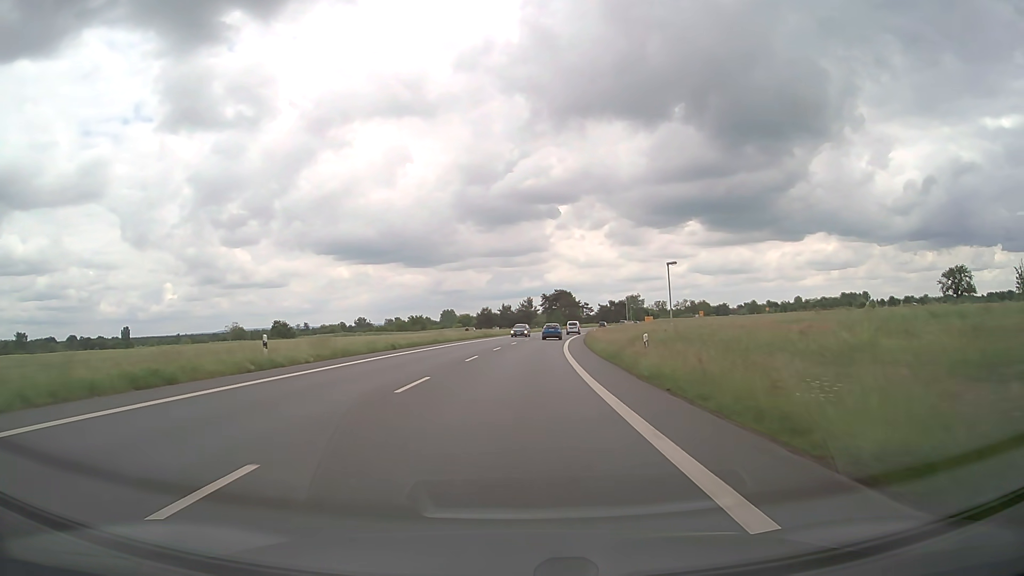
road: primary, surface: asphalt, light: Day
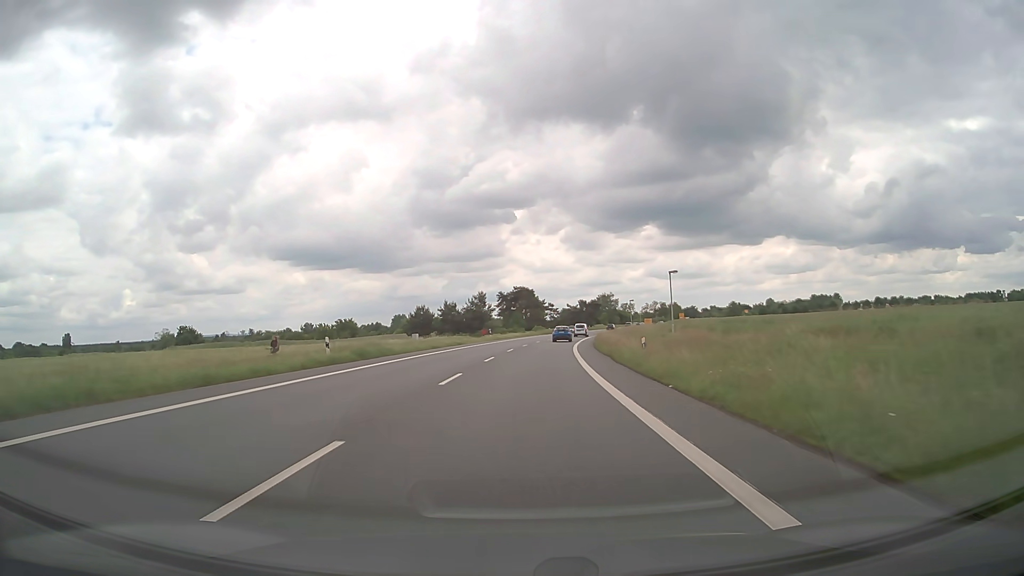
(+1.3, +45.5) m; +4°
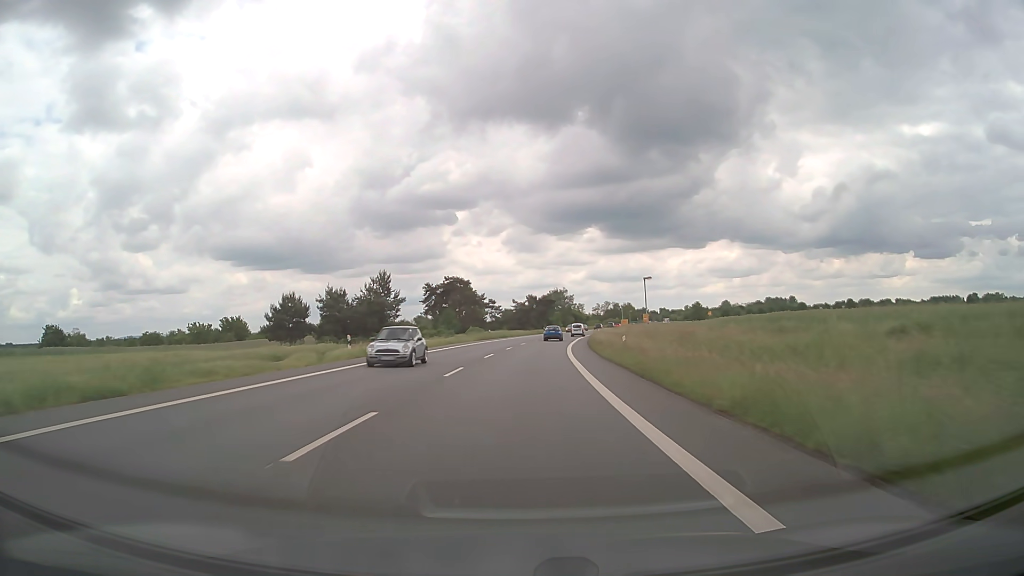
(+2.0, +45.2) m; +5°
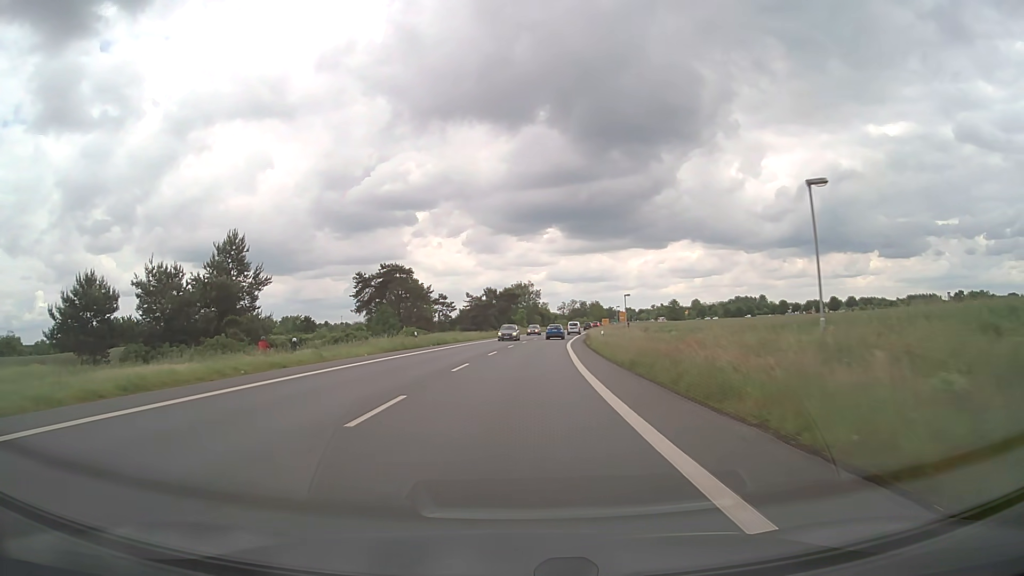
(+1.0, +33.8) m; +3°
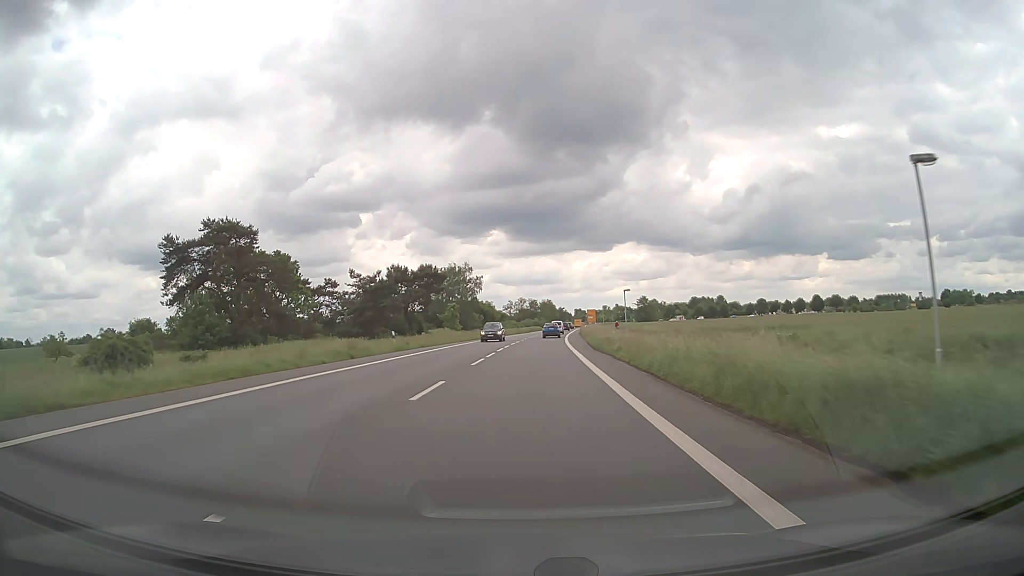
(+2.4, +56.3) m; +5°
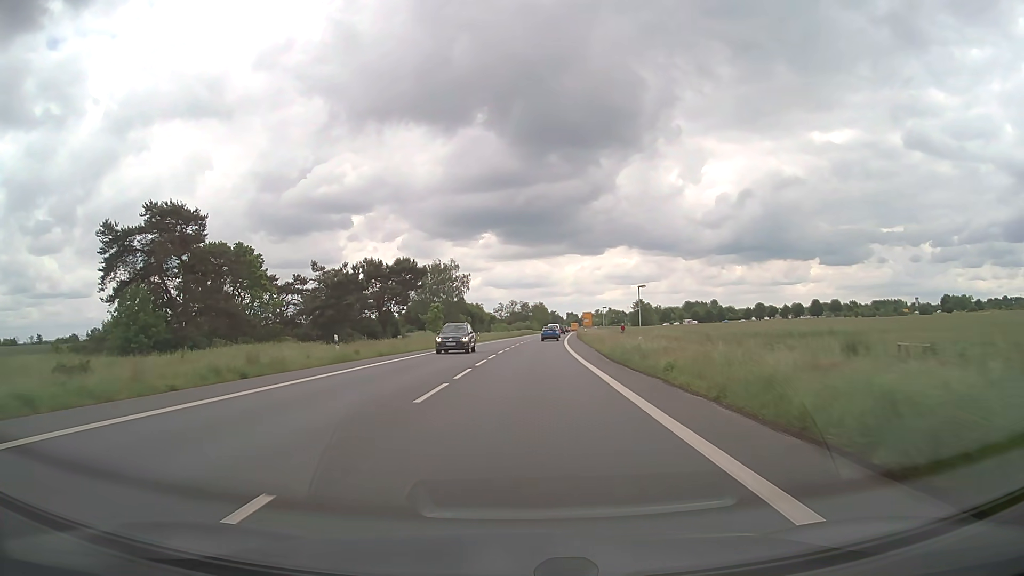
(+0.1, +11.3) m; +1°
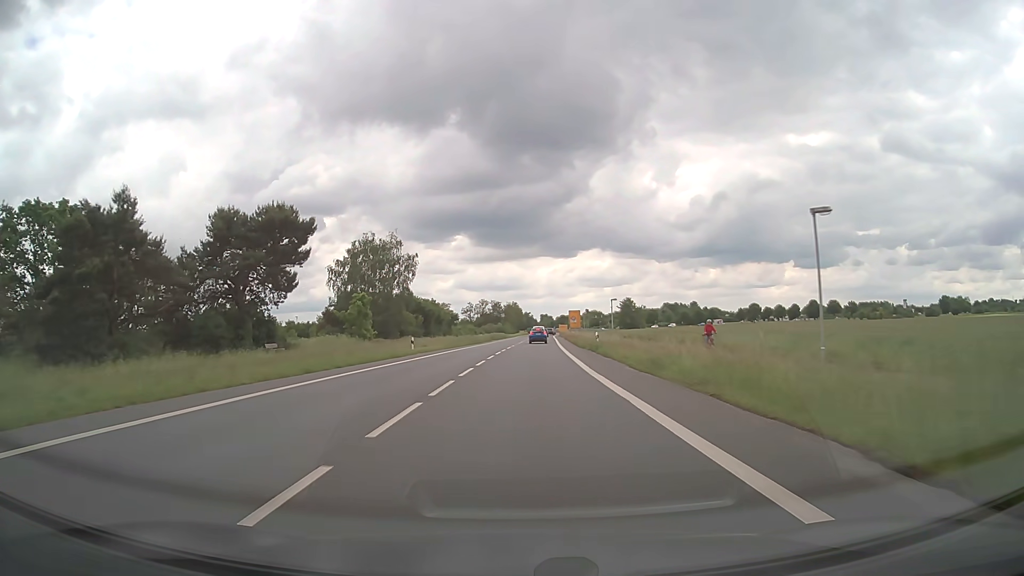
(+0.7, +33.7) m; +2°
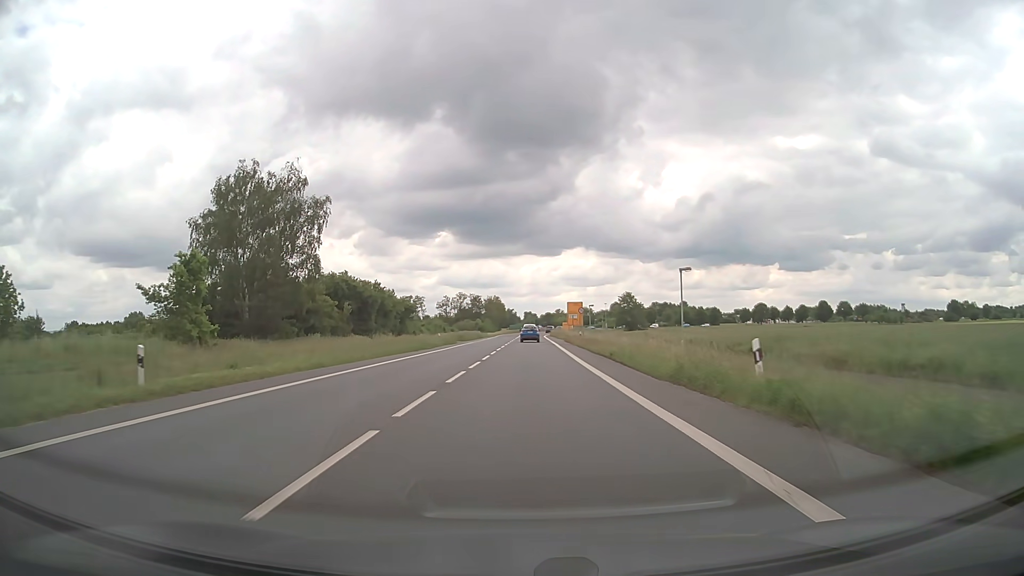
(+0.5, +33.8) m; +2°
